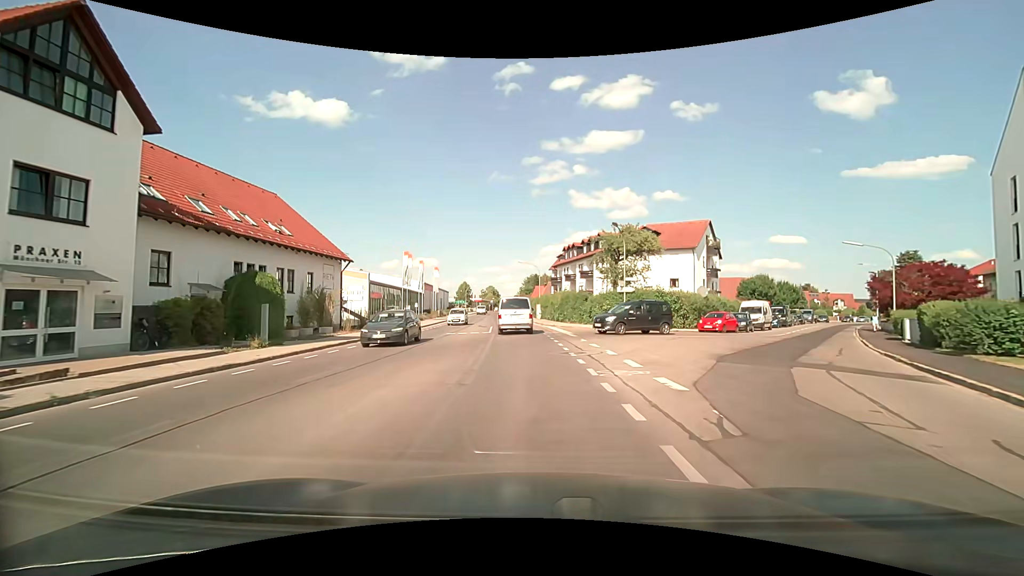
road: secondary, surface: asphalt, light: Day
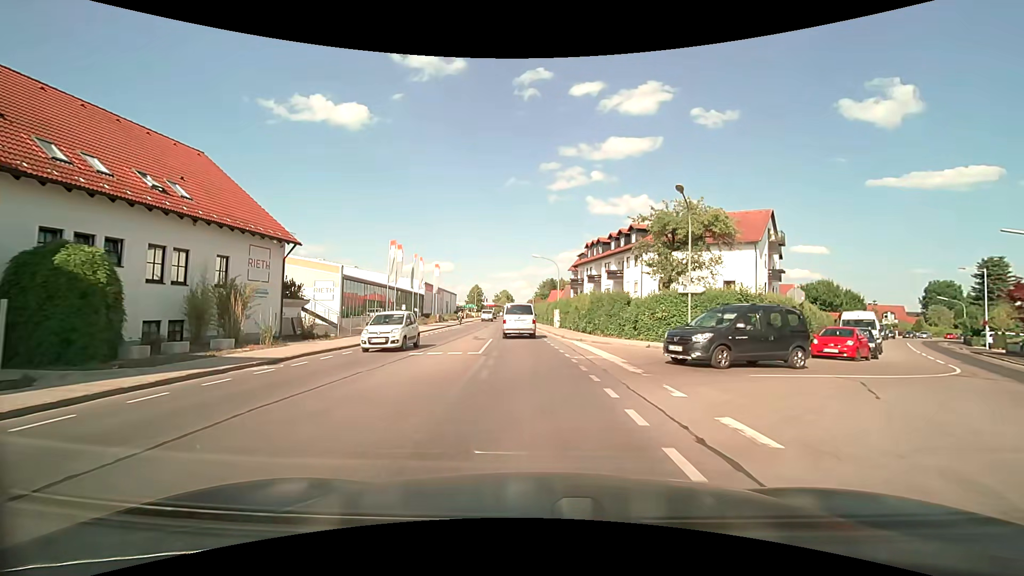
(-0.1, +11.8) m; -1°
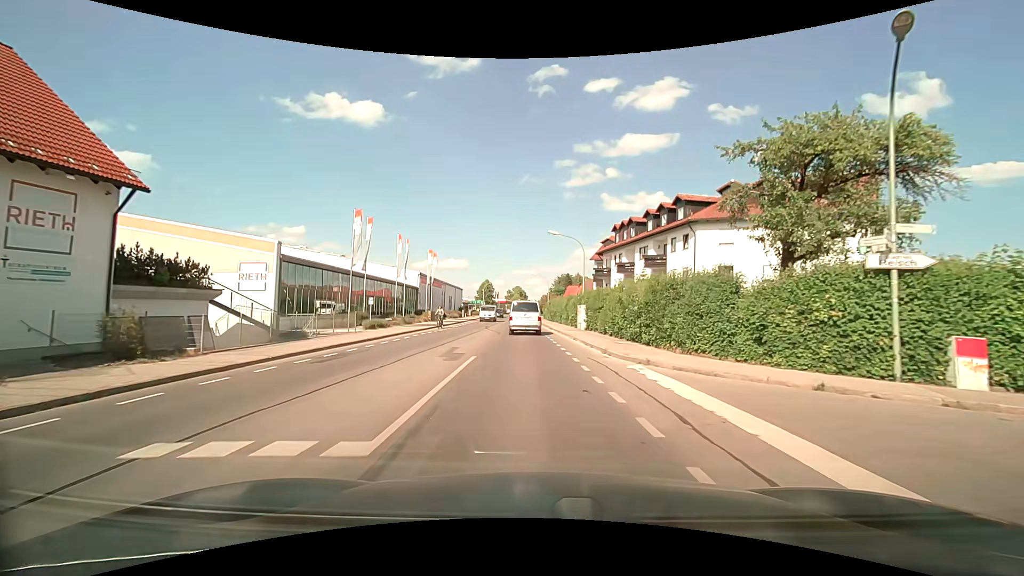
(-0.2, +12.9) m; -2°
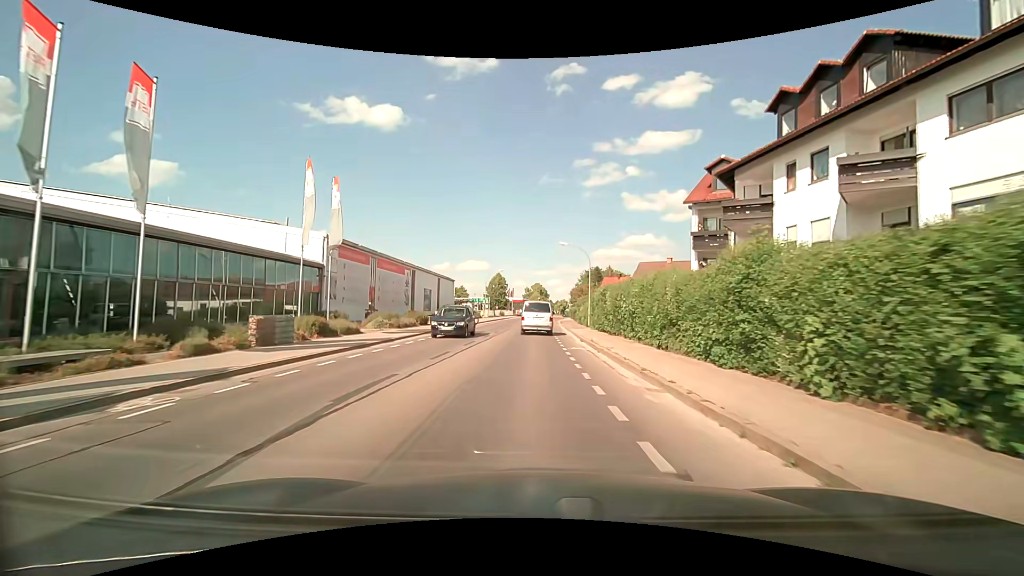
(-0.9, +35.4) m; -2°
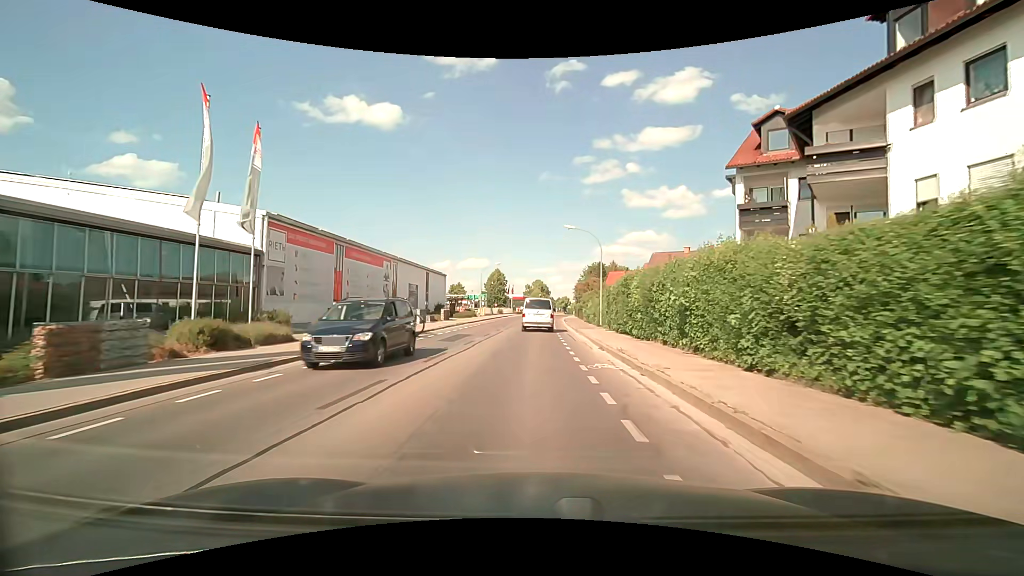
(0.0, +7.2) m; -1°
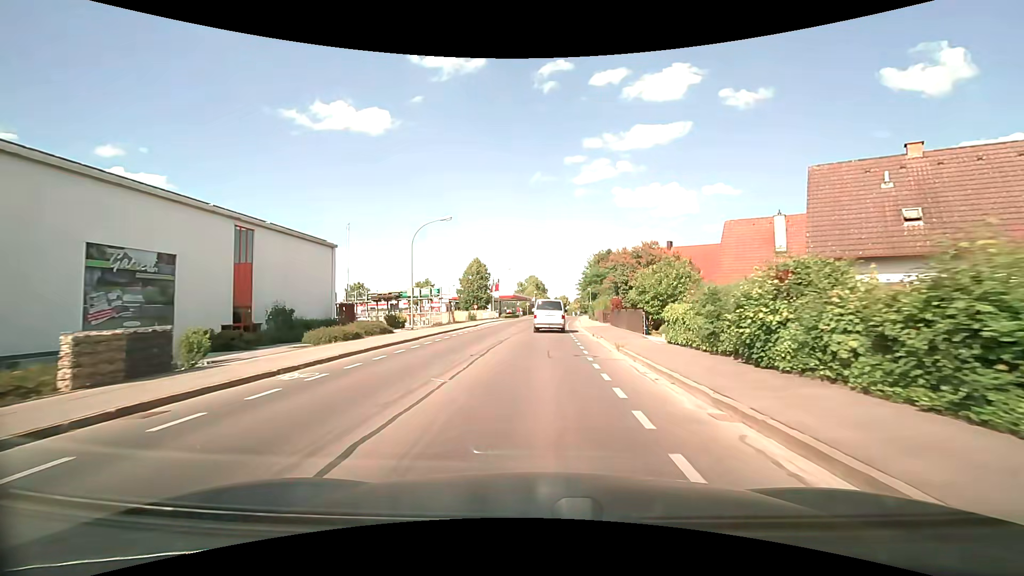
(+0.5, +35.4) m; +1°
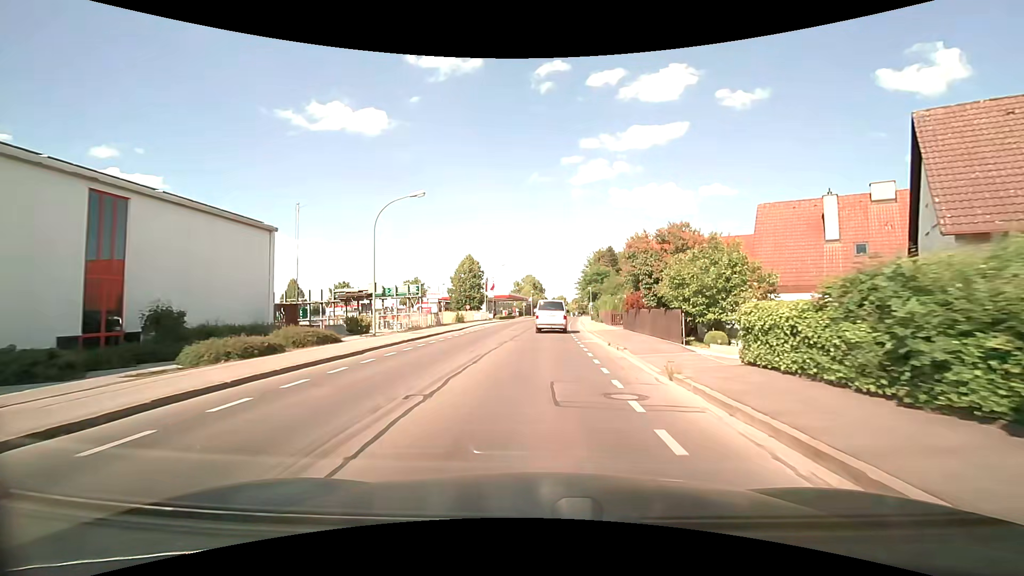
(0.0, +7.0) m; 0°
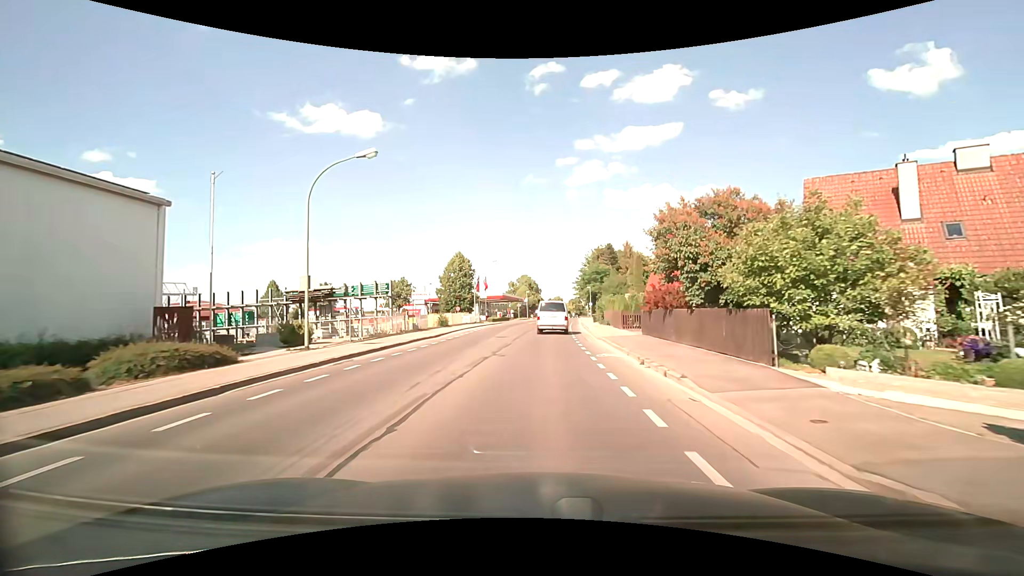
(0.0, +7.0) m; 0°
(0, +10) (0, +20) (+1, +30) (+1, +40) (+2, +50) (+3, +60) (+4, +70) (+4, +80) (+5, +90) (+6, +100) m
